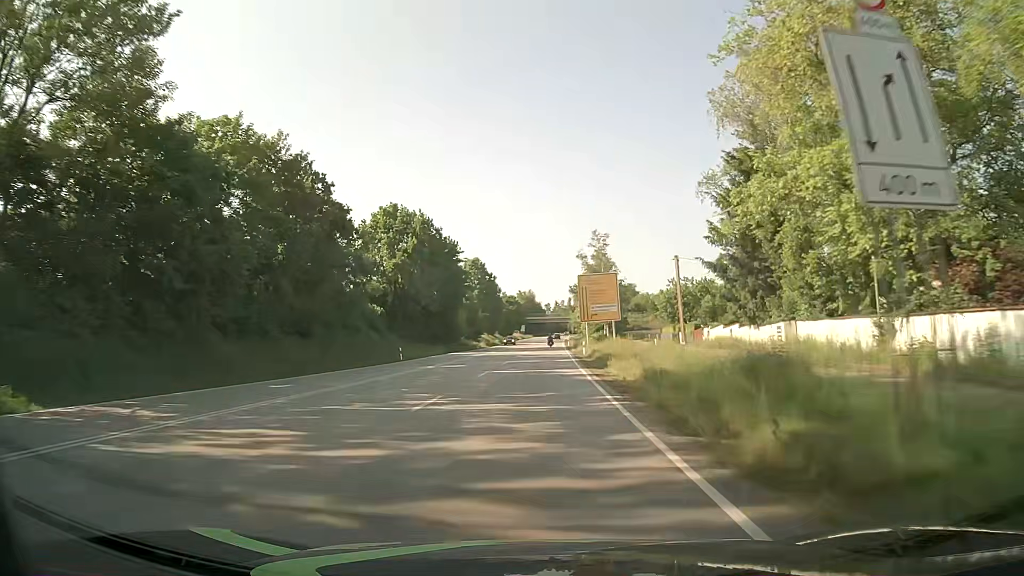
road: primary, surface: asphalt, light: Day
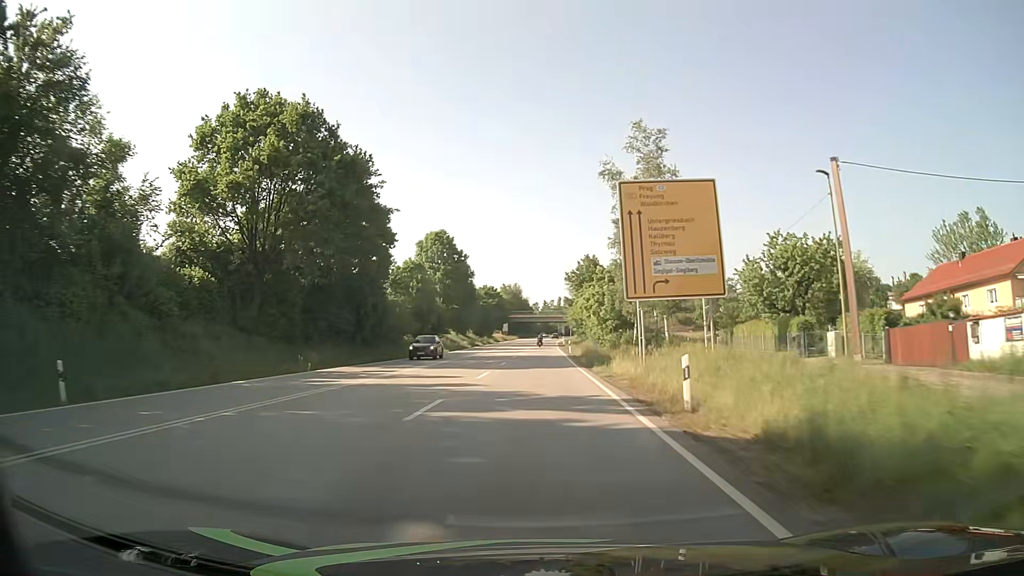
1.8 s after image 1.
(+0.4, +37.5) m; +1°
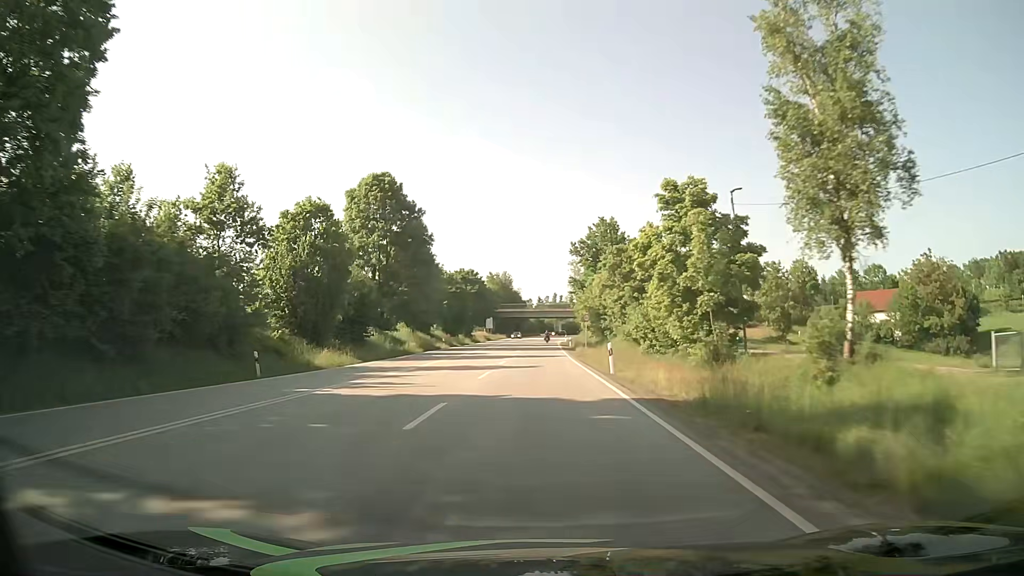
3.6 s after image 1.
(-0.1, +37.5) m; +1°
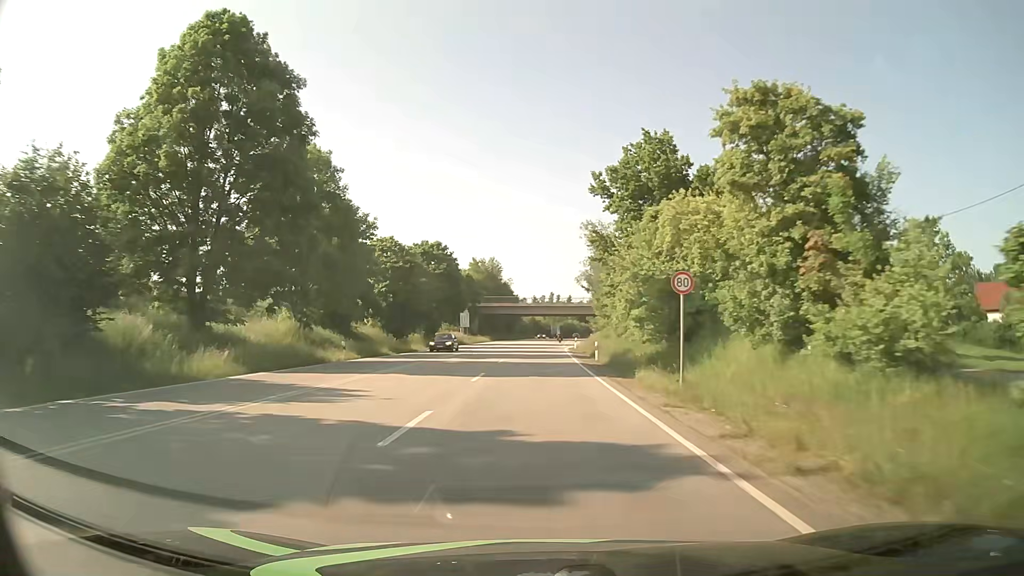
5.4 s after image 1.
(-0.3, +37.4) m; 0°
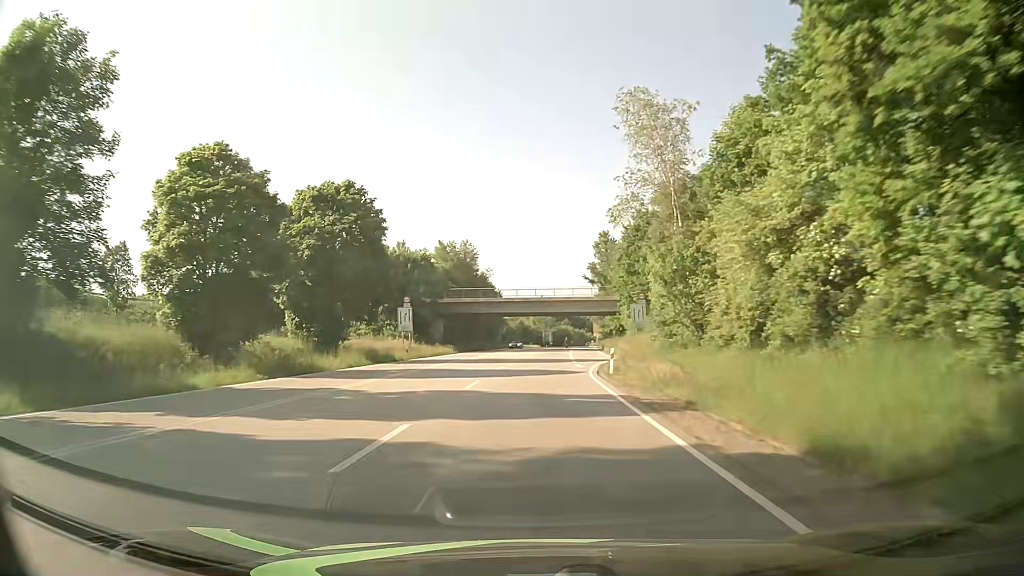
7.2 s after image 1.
(+0.3, +37.4) m; +1°
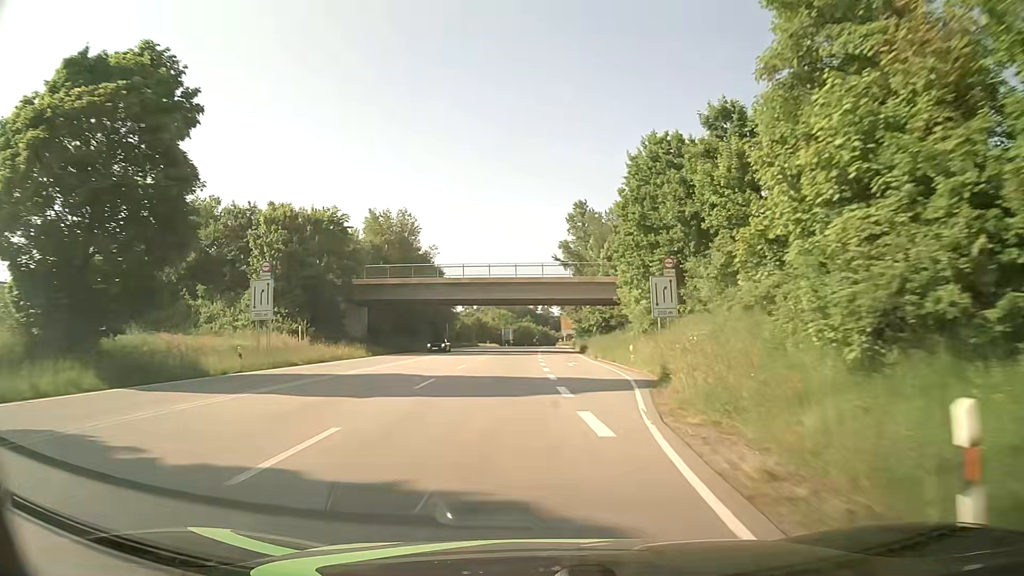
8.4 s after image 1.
(+0.5, +24.9) m; +3°
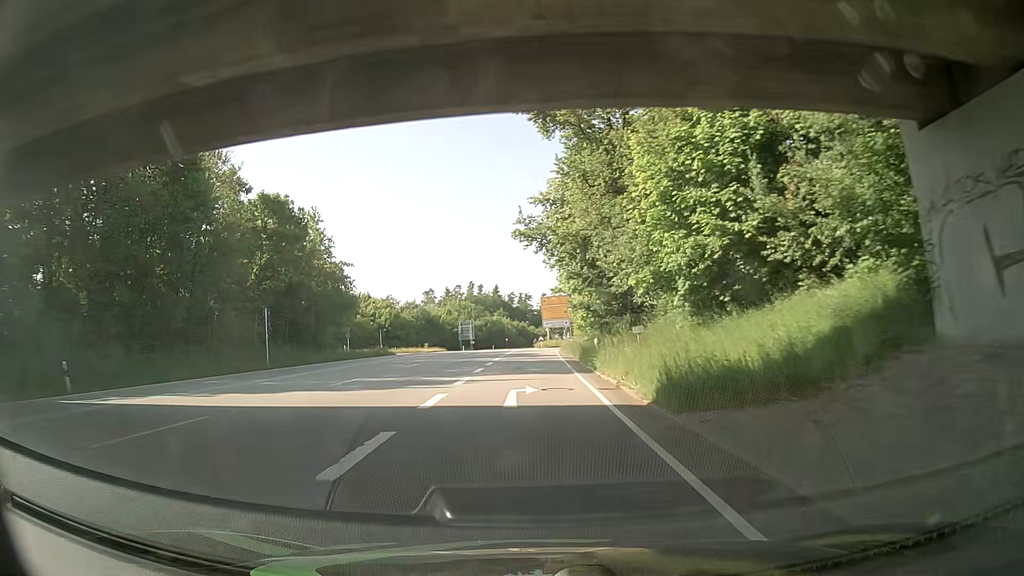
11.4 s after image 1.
(+2.1, +57.9) m; +2°
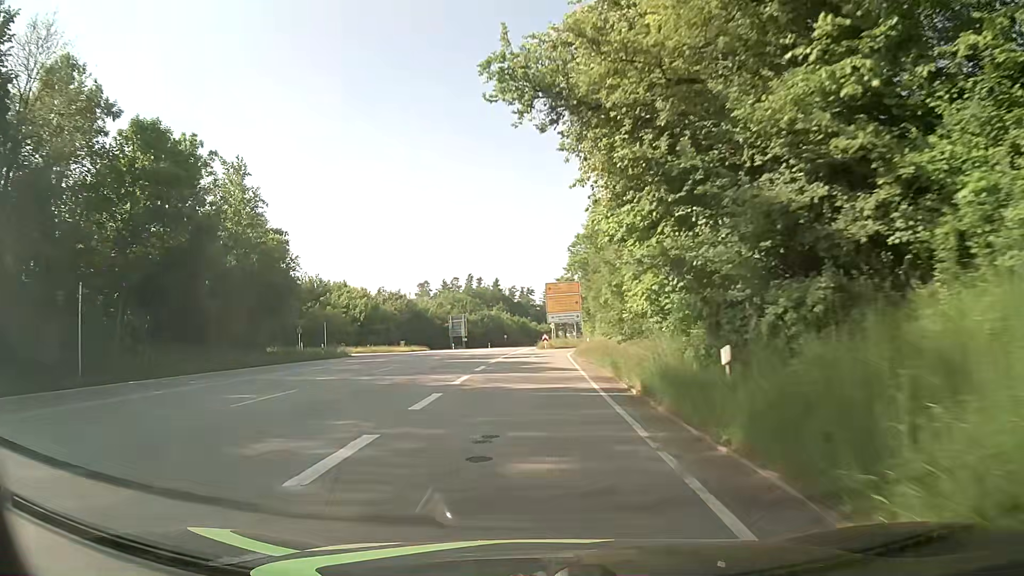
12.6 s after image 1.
(-0.2, +18.3) m; 0°
